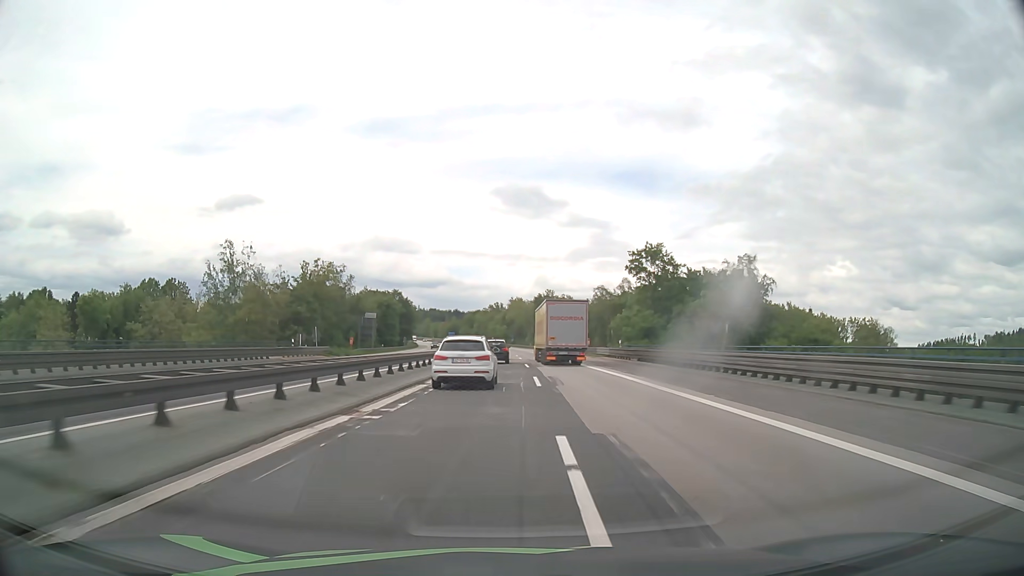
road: motorway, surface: asphalt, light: Day
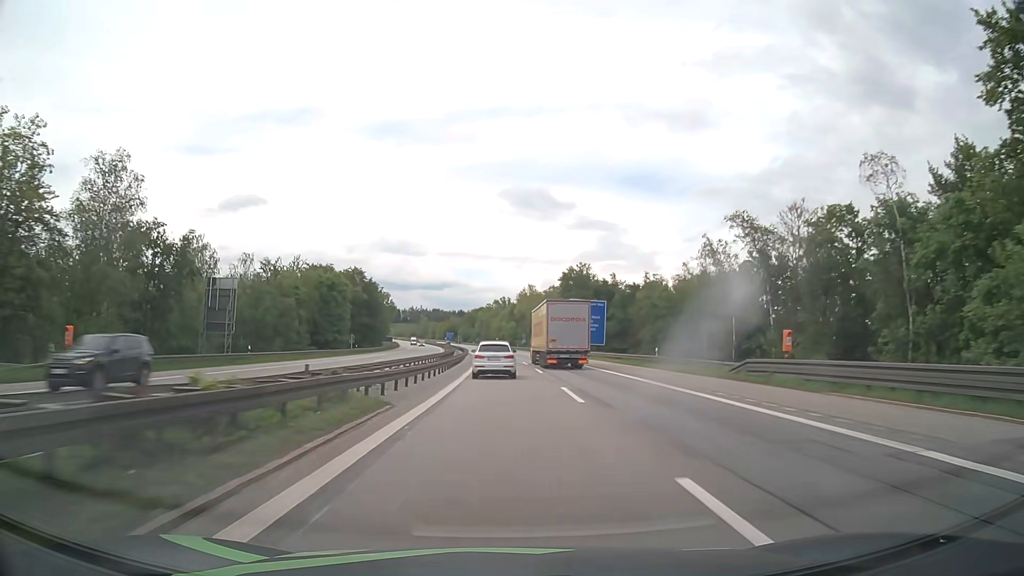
(-0.3, +60.9) m; 0°
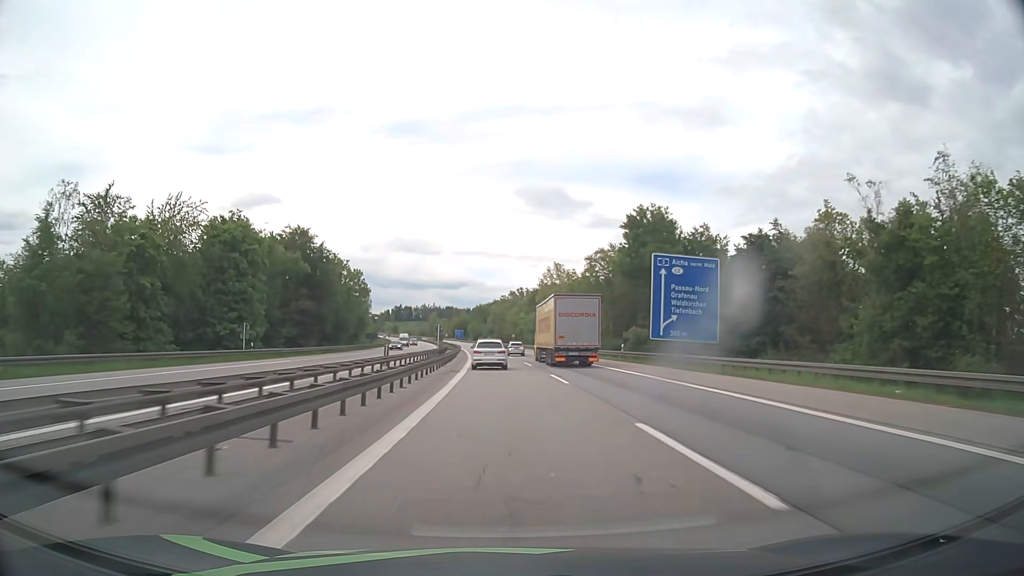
(-0.5, +46.3) m; -1°
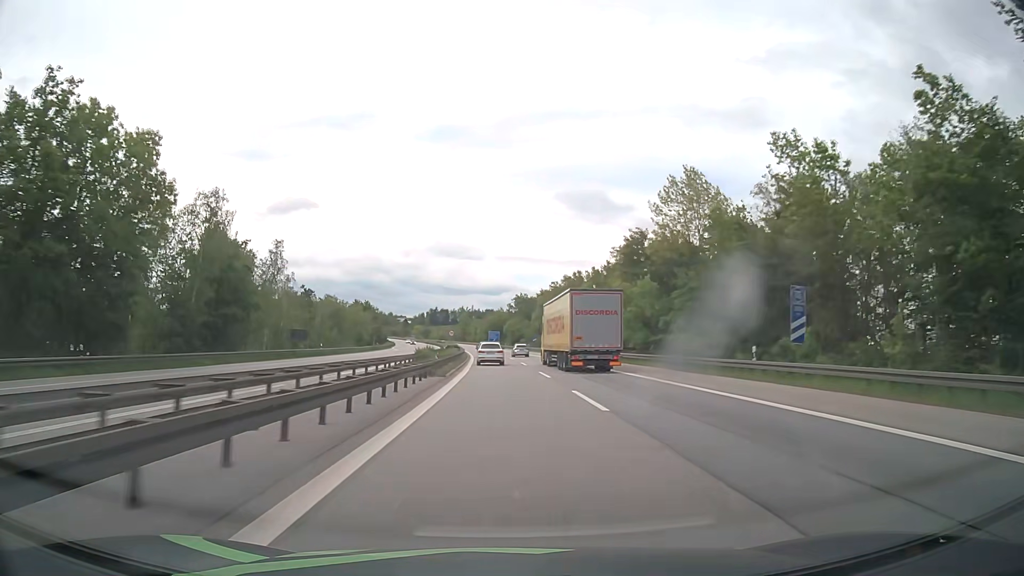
(-2.5, +78.0) m; -4°
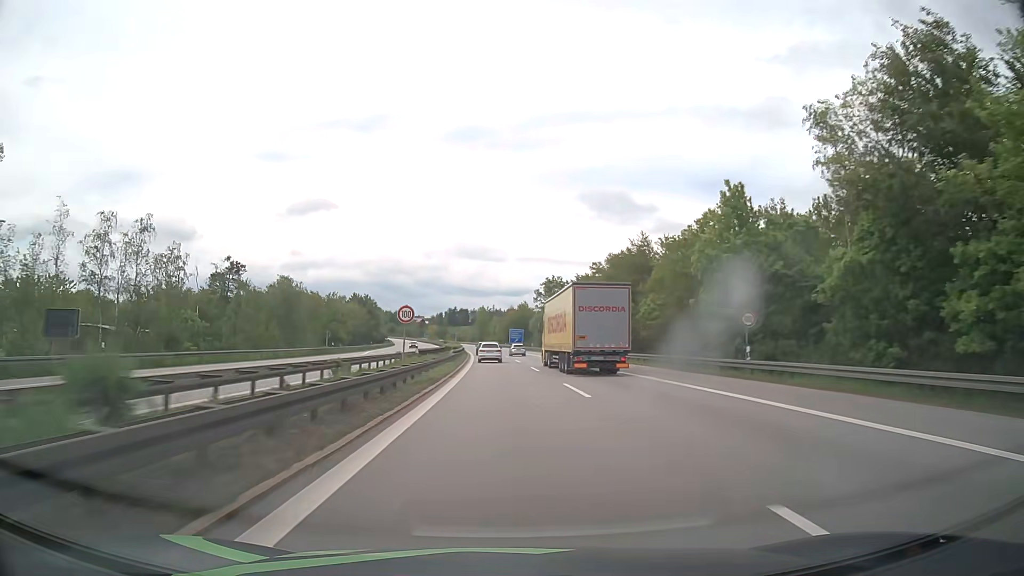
(-0.7, +47.1) m; -2°
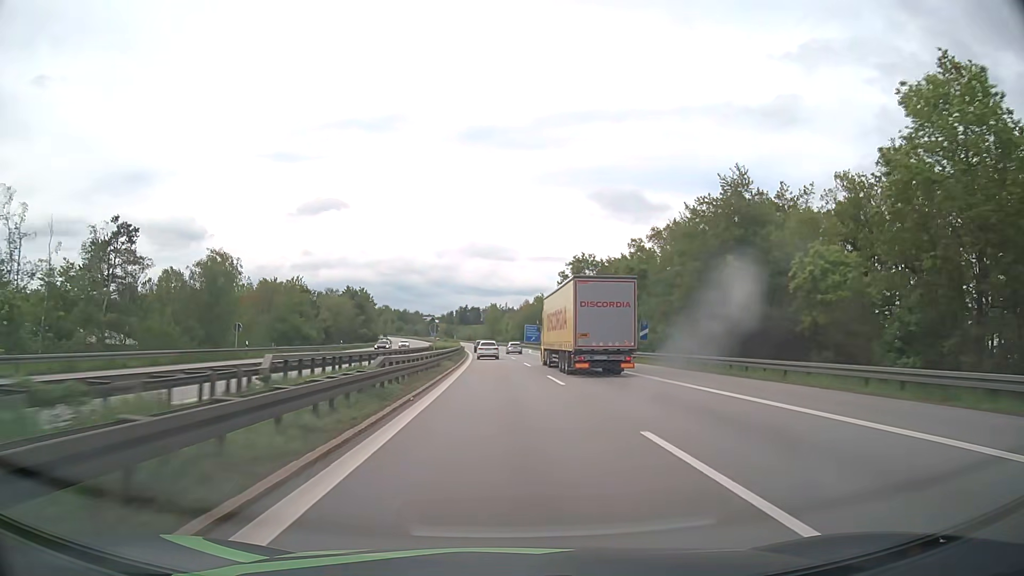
(-0.3, +31.5) m; -1°
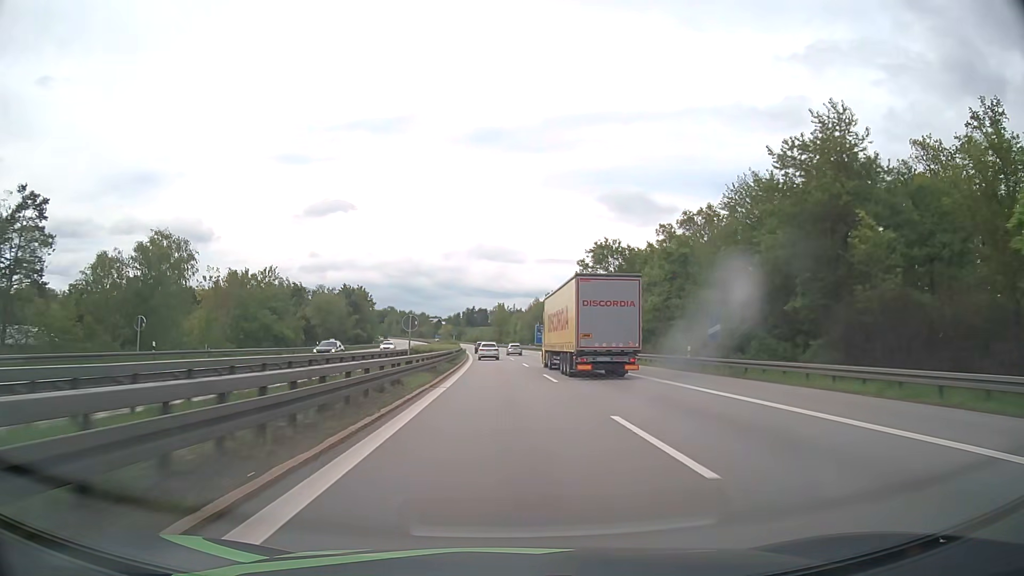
(-0.1, +15.8) m; -1°
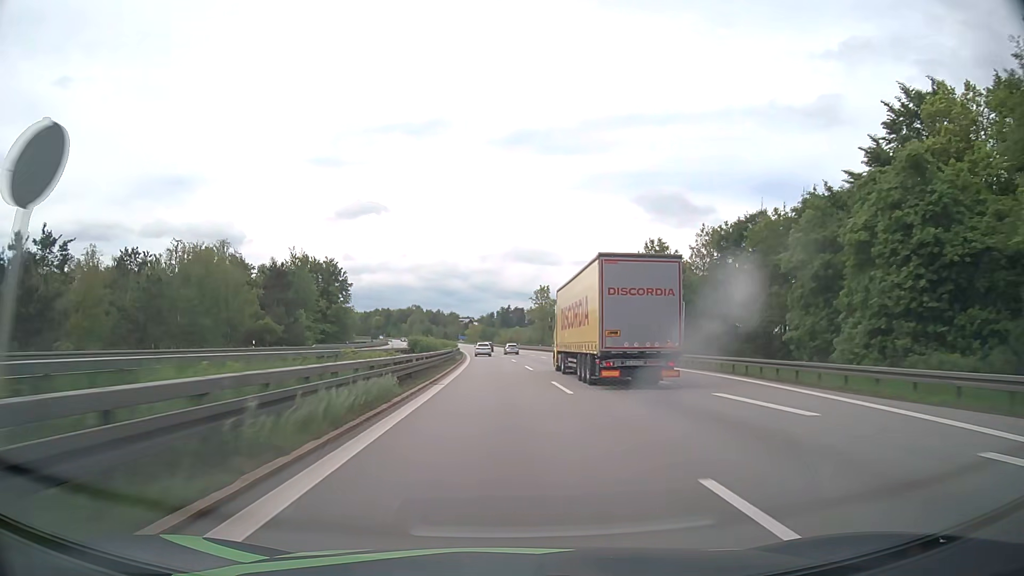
(-2.1, +78.9) m; -3°
(0, +10) (0, +20) (0, +30) (-1, +40) (-1, +50) (-1, +60) (-2, +70) (-2, +80) (-3, +90) (-4, +100) m
